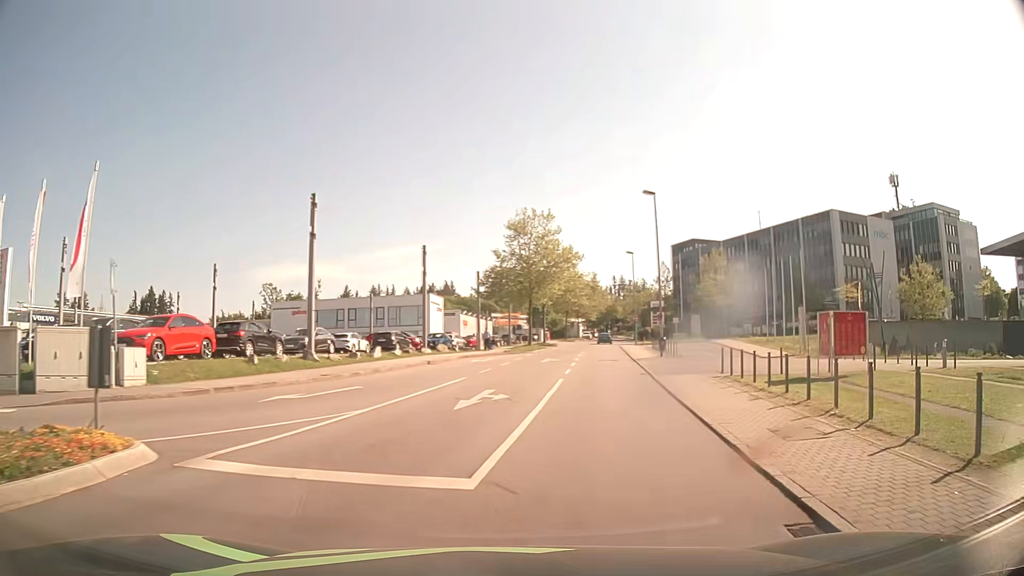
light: Day
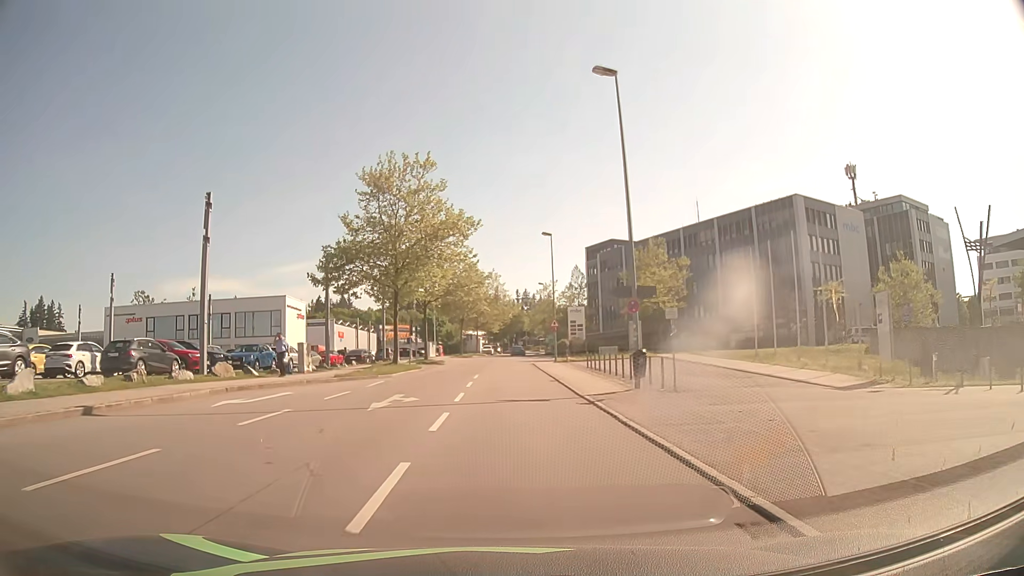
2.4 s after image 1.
(+2.3, +21.5) m; +8°
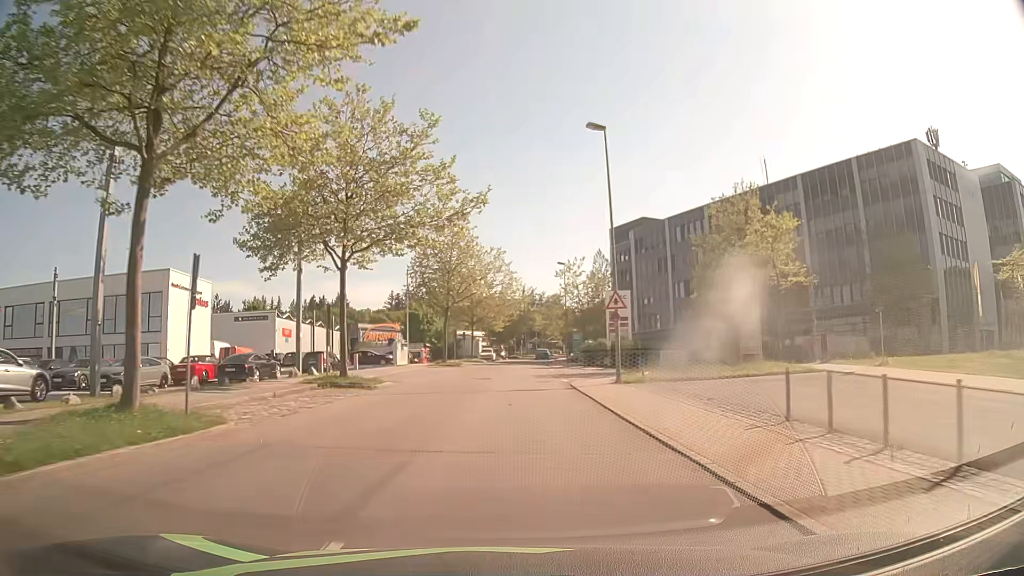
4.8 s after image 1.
(-0.1, +27.7) m; 0°
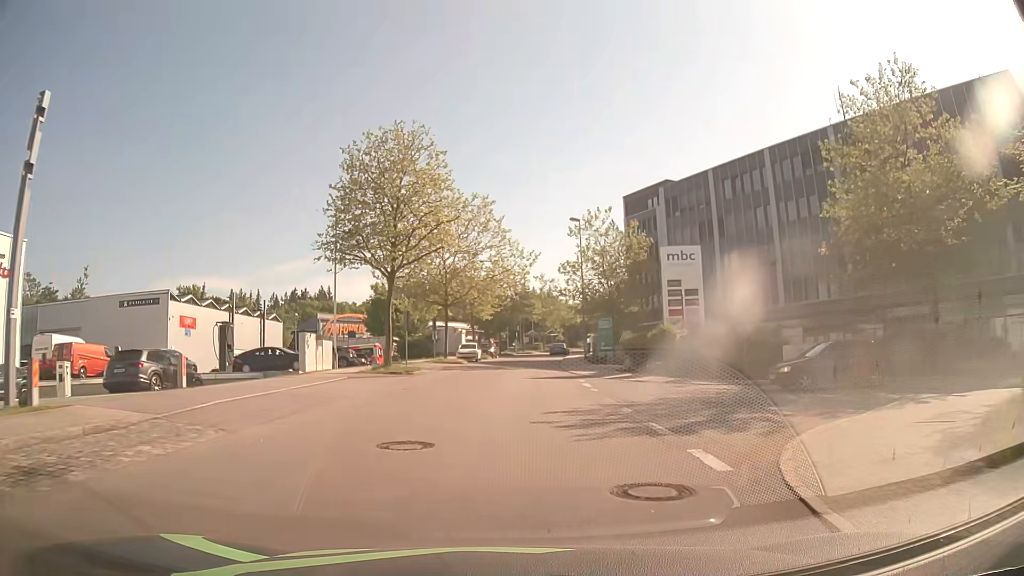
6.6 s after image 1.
(0.0, +22.4) m; +1°
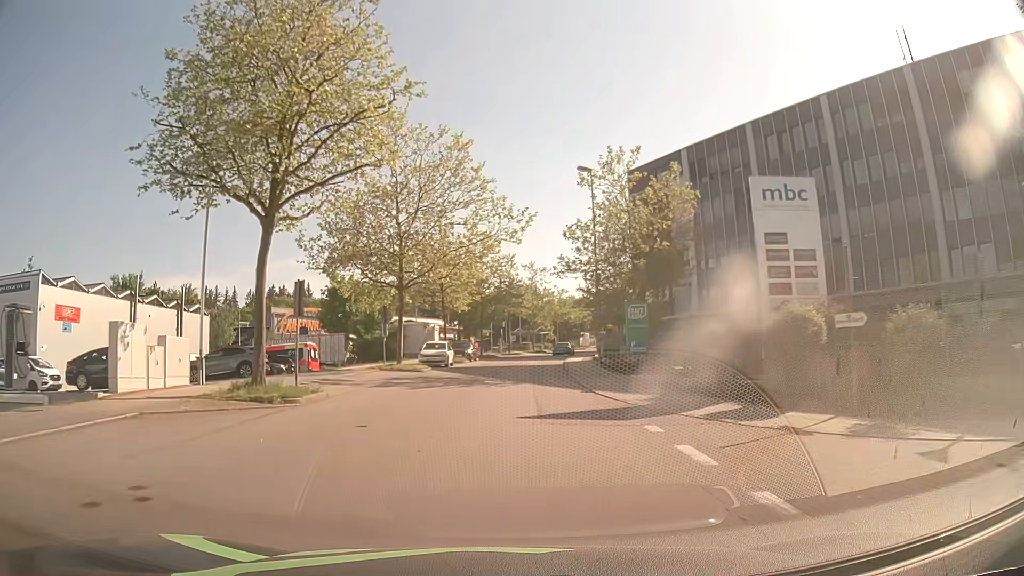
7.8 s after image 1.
(+0.1, +14.5) m; +1°
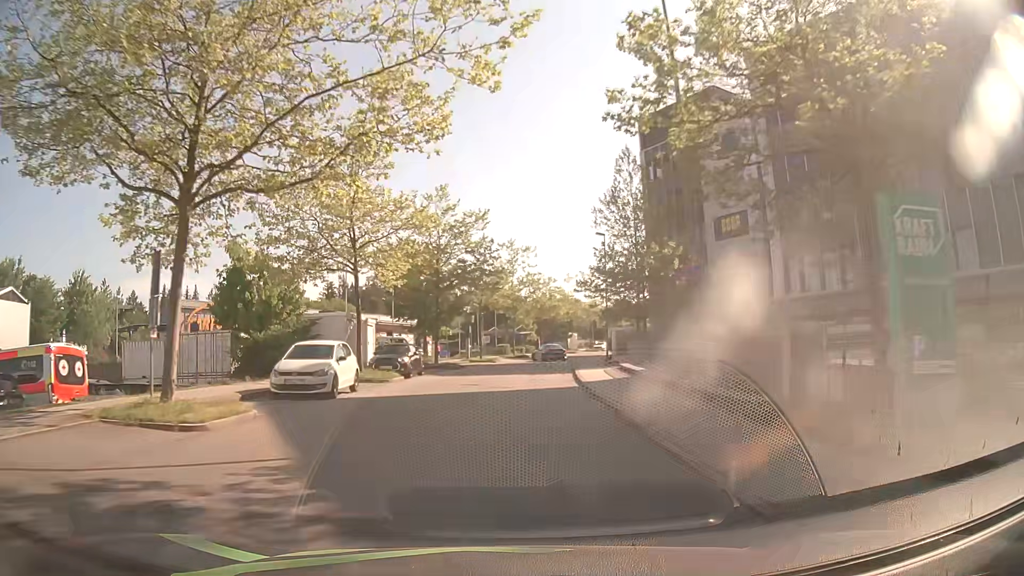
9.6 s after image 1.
(+0.3, +21.1) m; +2°
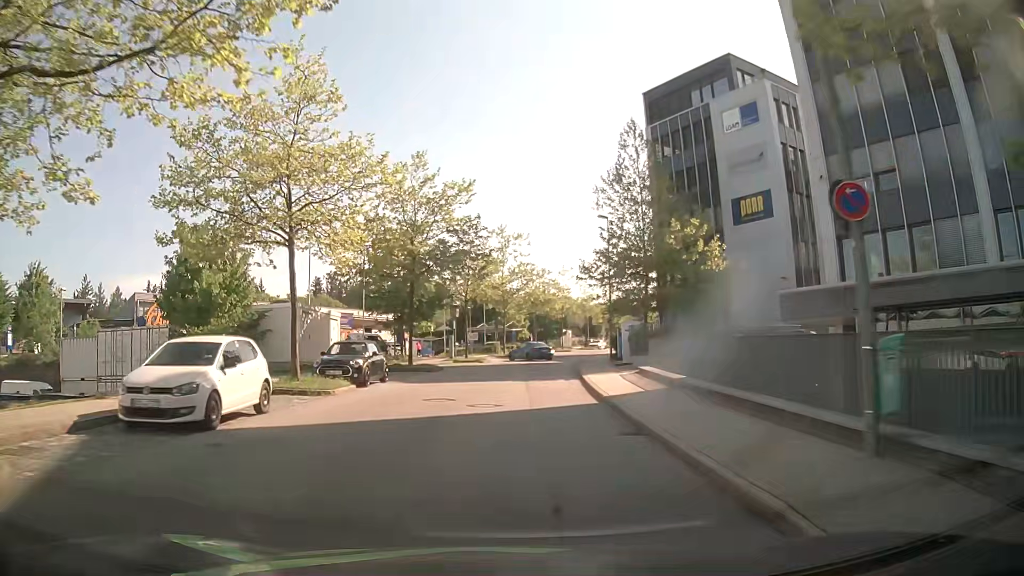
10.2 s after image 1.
(0.0, +6.8) m; 0°
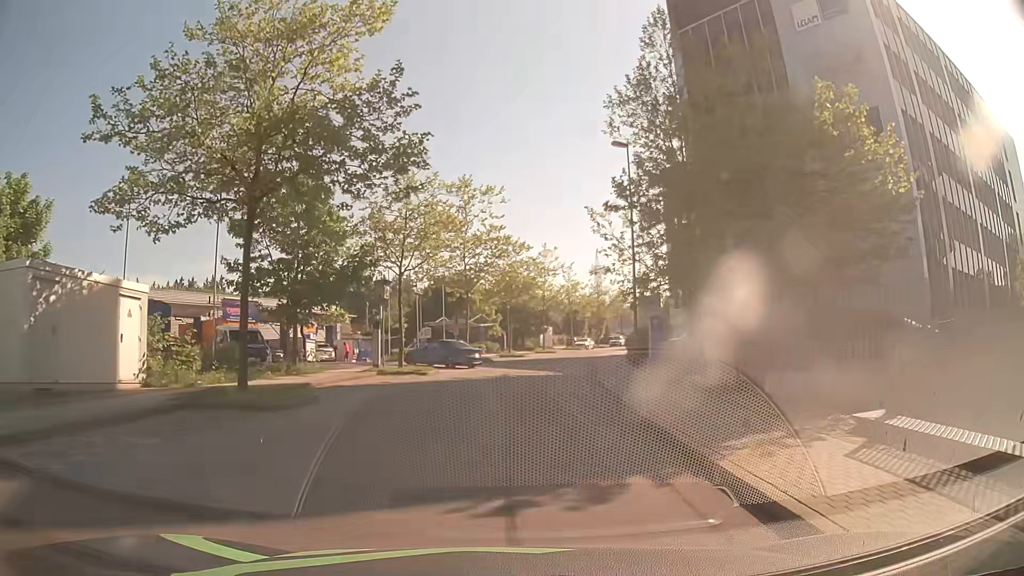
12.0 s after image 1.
(+0.4, +18.0) m; +2°
